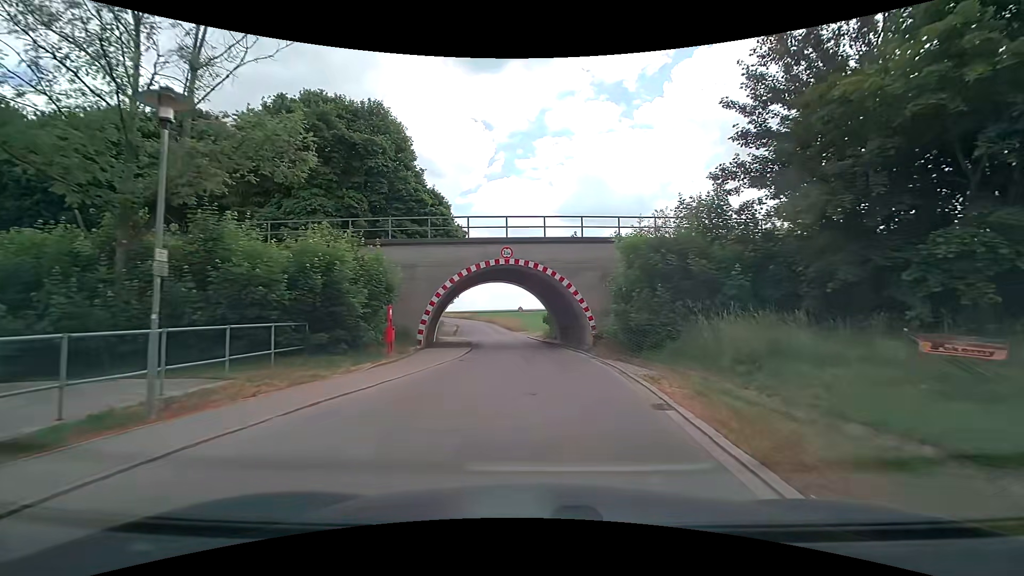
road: residential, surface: paved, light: Day
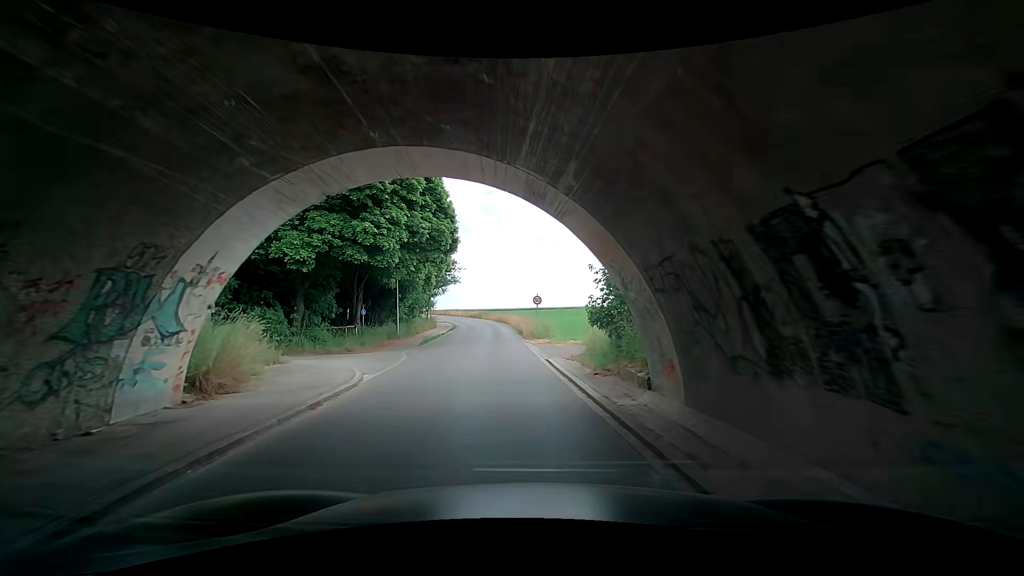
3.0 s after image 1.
(+0.1, +24.5) m; 0°
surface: asphalt
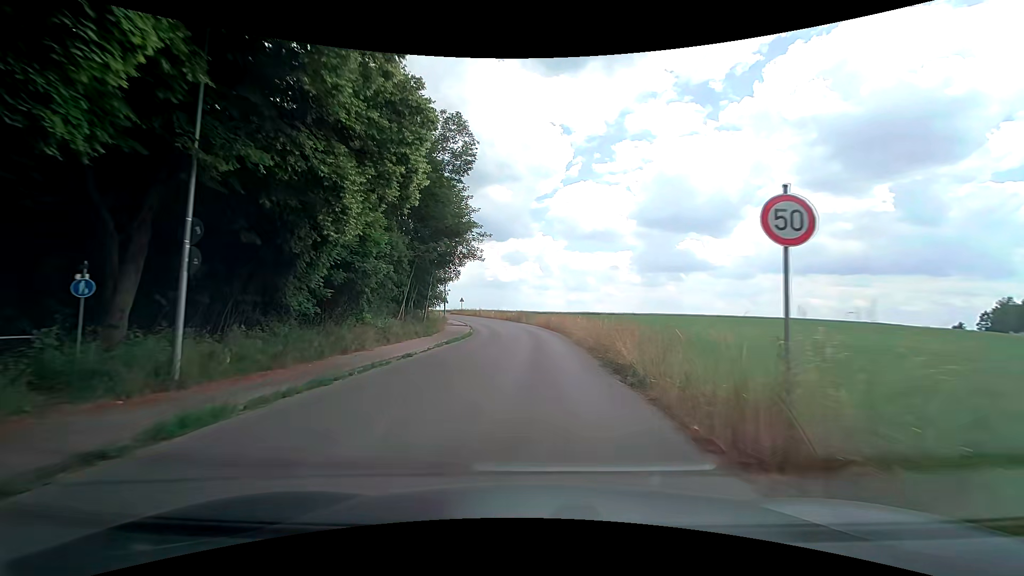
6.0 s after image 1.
(-3.3, +27.7) m; -8°
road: unclassified
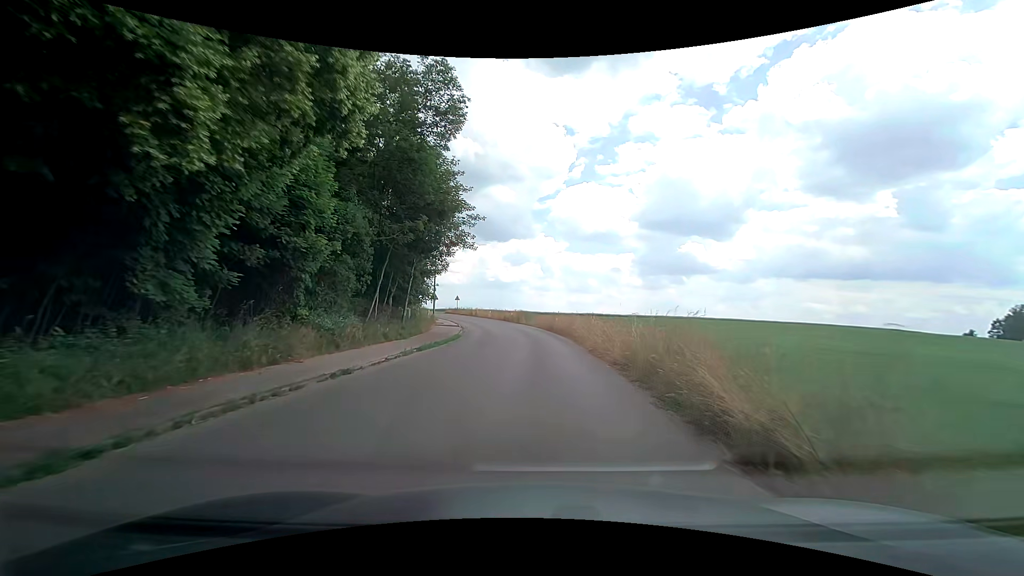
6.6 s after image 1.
(0.0, +6.4) m; 0°
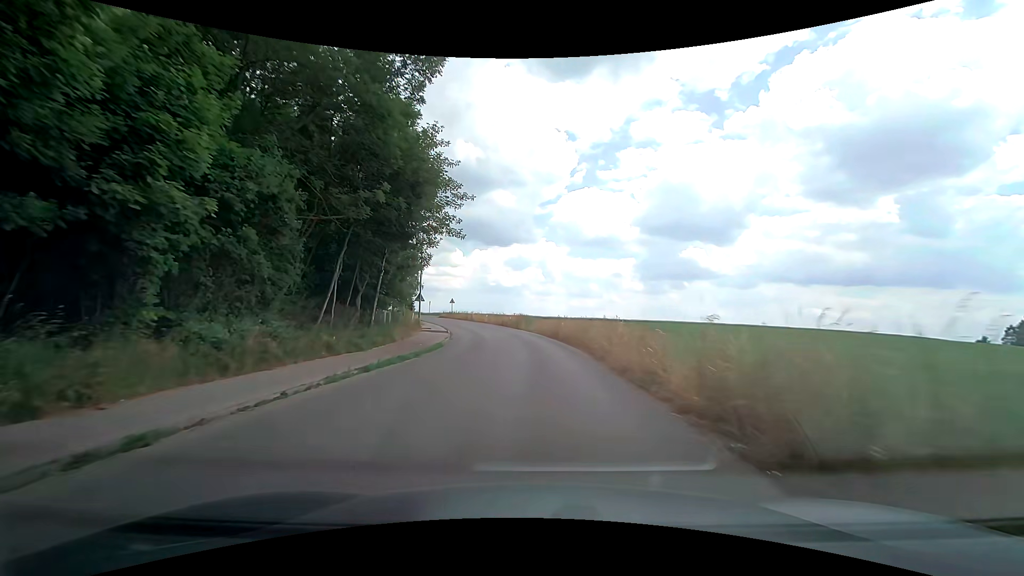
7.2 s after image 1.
(0.0, +6.6) m; 0°
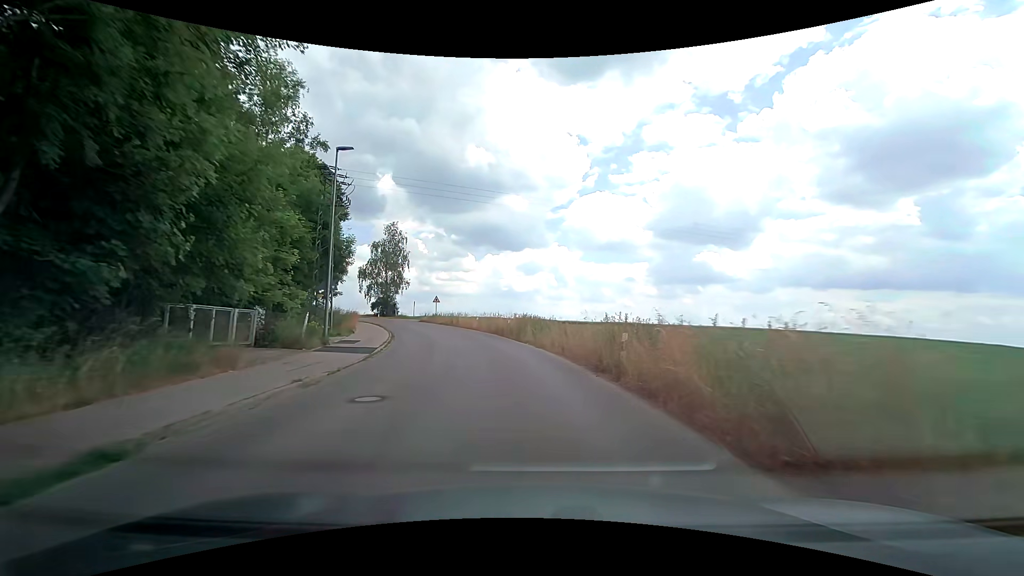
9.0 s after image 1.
(-0.1, +20.3) m; -1°
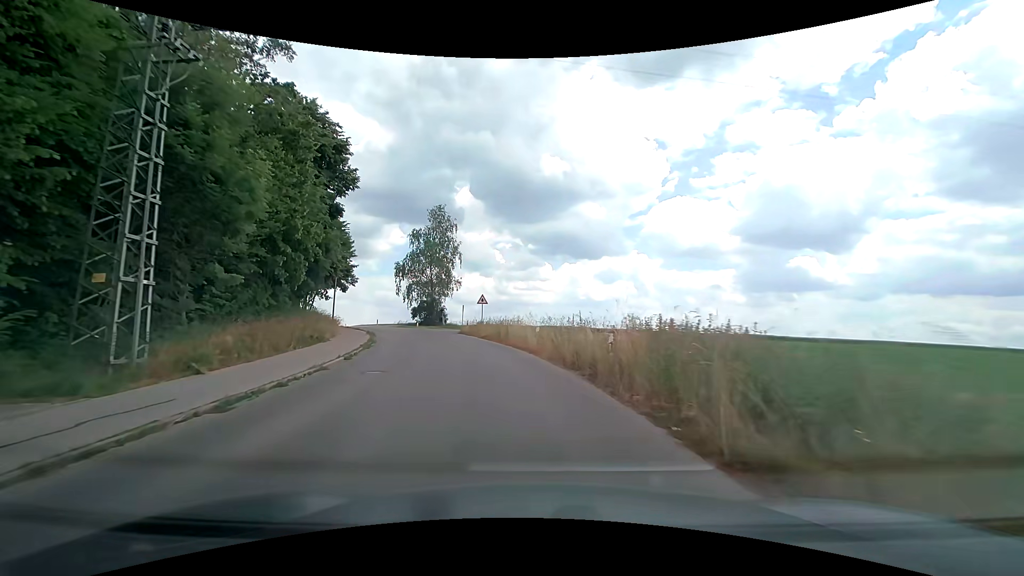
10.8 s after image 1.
(-1.3, +20.2) m; -8°
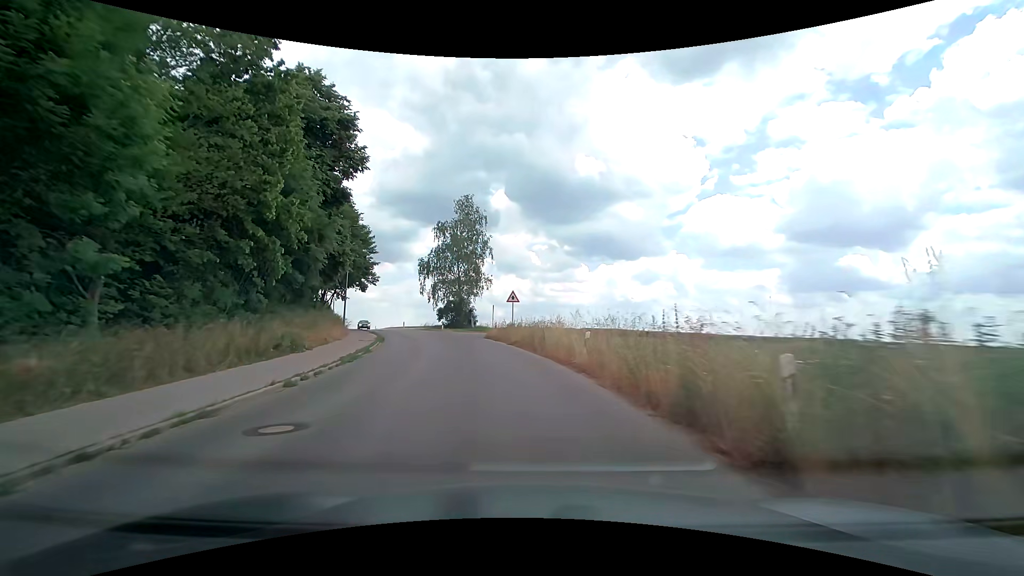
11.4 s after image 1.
(-0.2, +6.6) m; -4°
